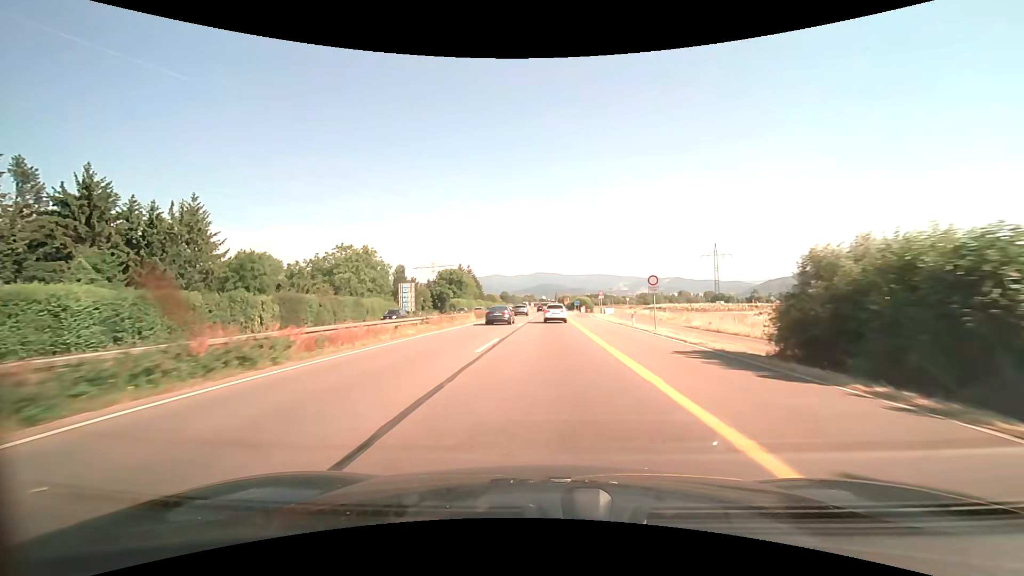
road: trunk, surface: asphalt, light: Day
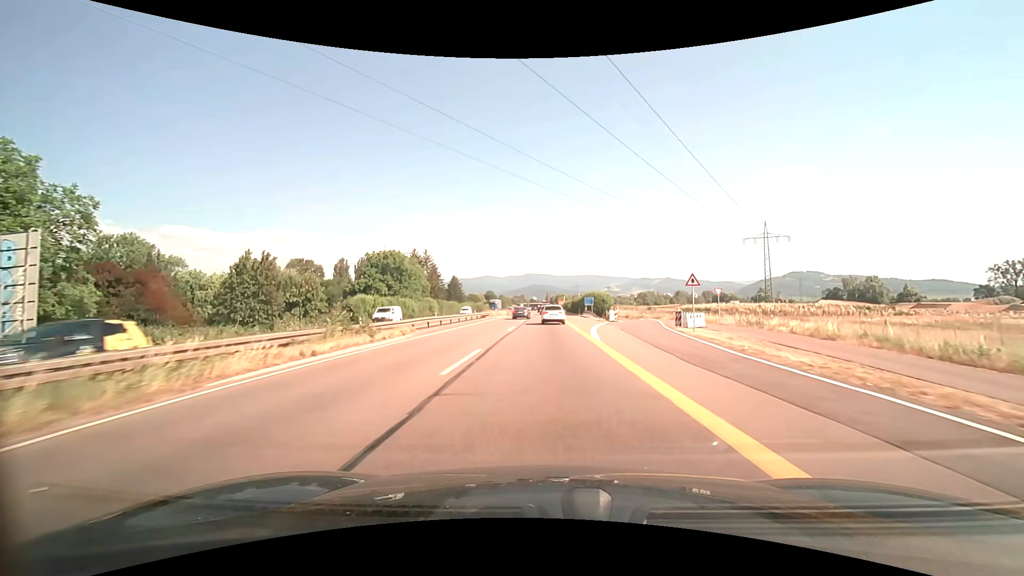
(+0.6, +58.7) m; +1°
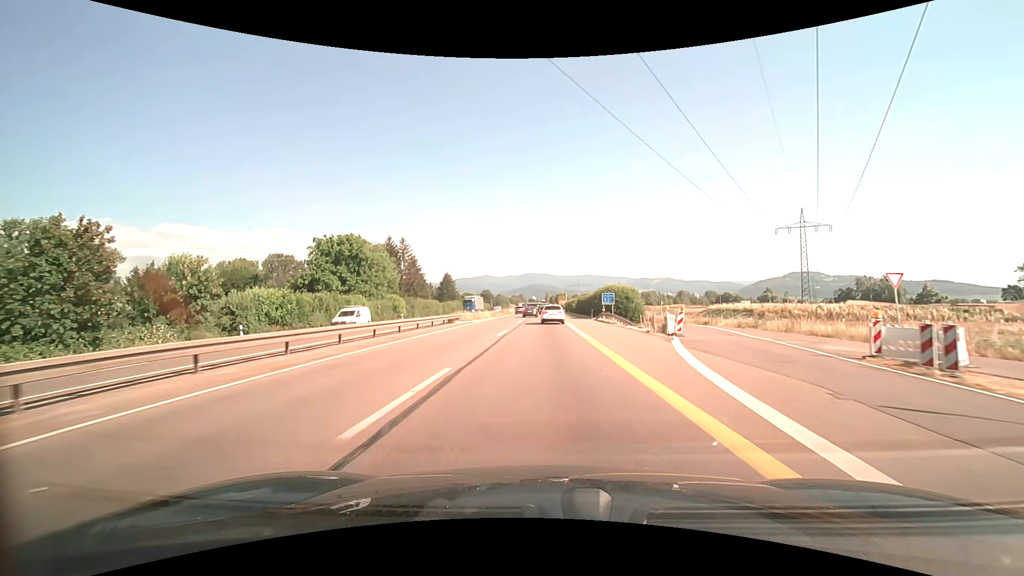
(0.0, +22.8) m; 0°
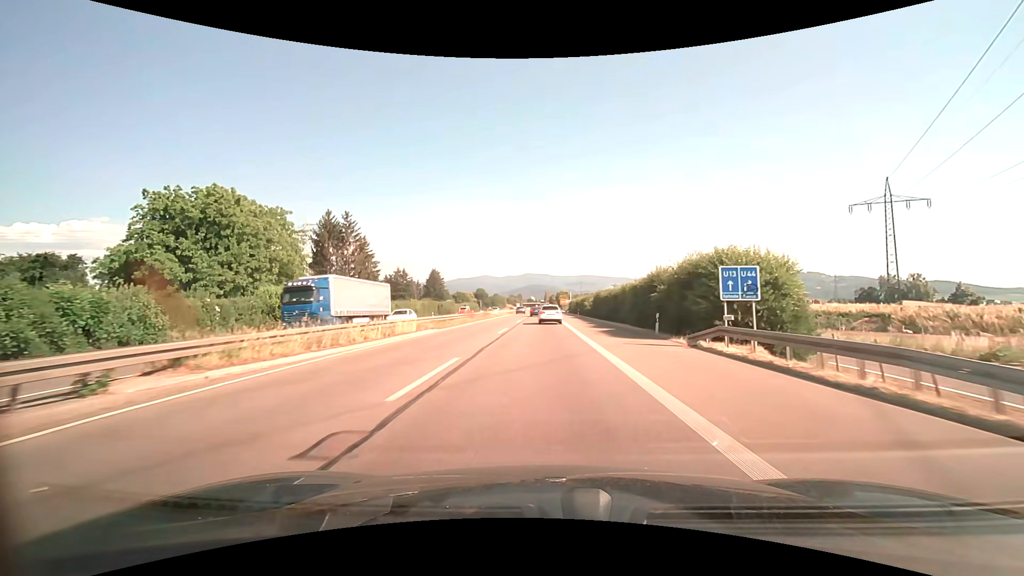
(0.0, +34.1) m; 0°
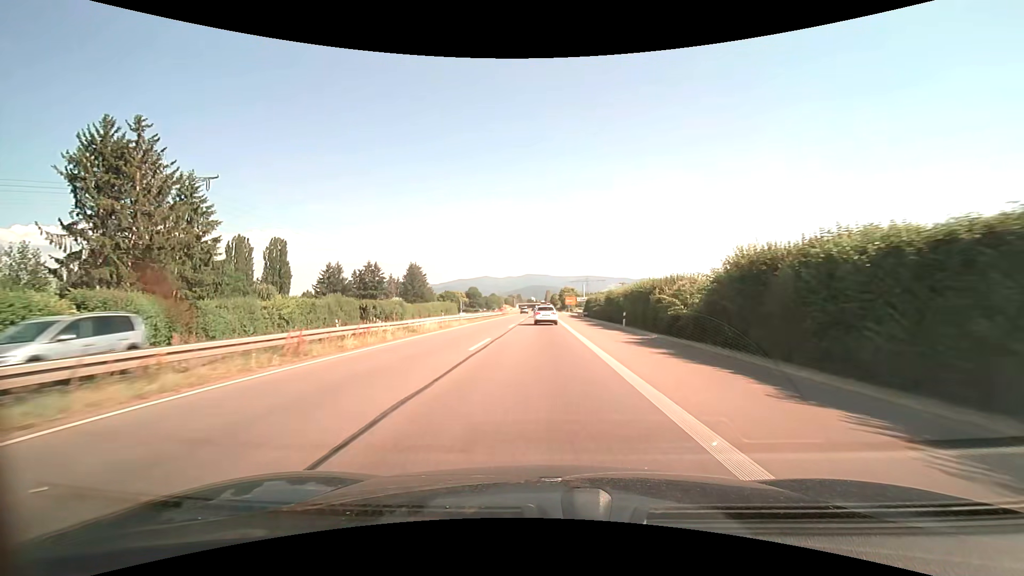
(-0.1, +45.5) m; 0°
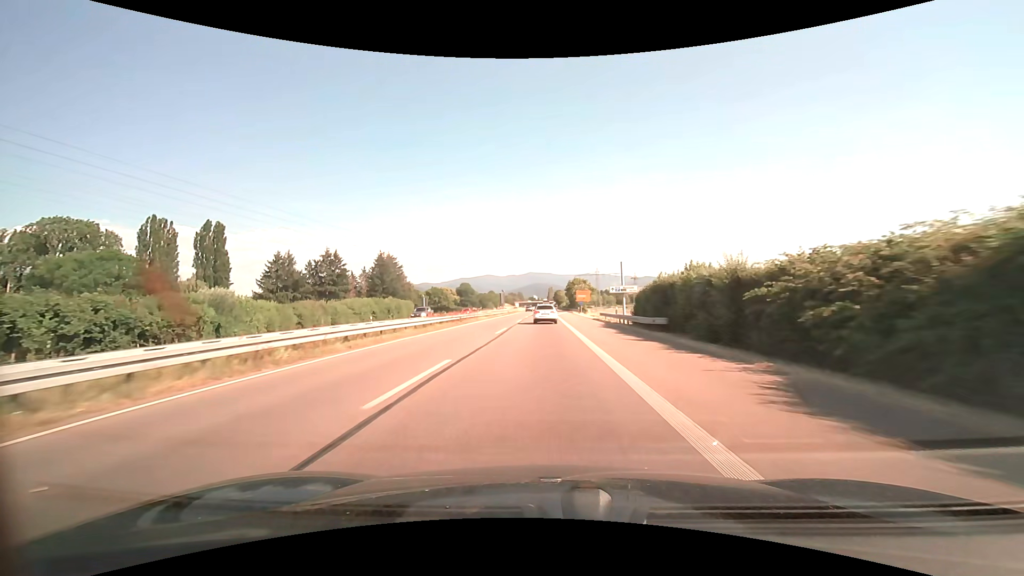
(0.0, +45.2) m; 0°
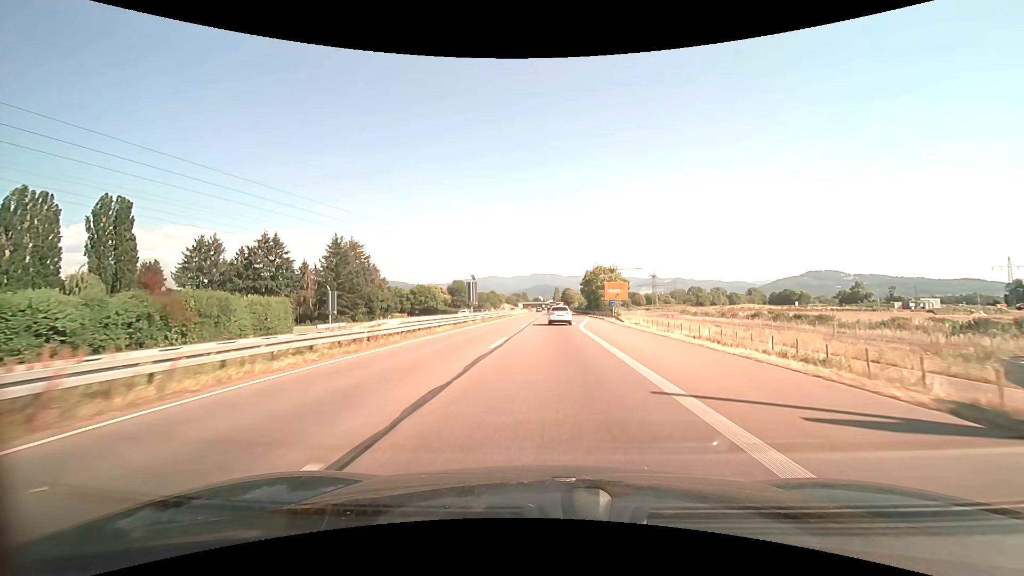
(-0.4, +44.3) m; -1°
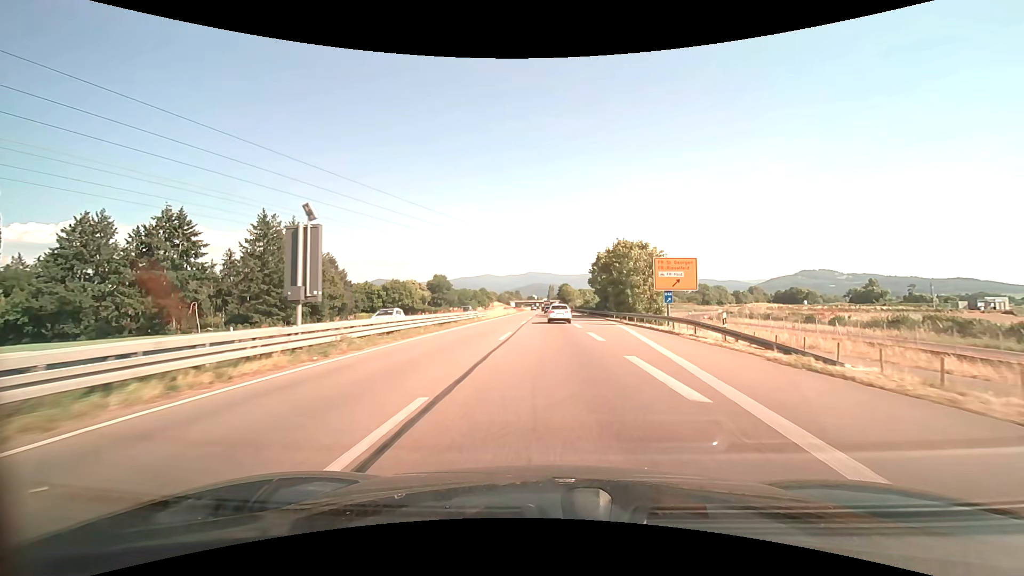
(+0.2, +33.2) m; +1°
(0, +10) (0, +20) (0, +30) (0, +40) (0, +50) (0, +60) (0, +70) (0, +80) (0, +90) (0, +100) m
